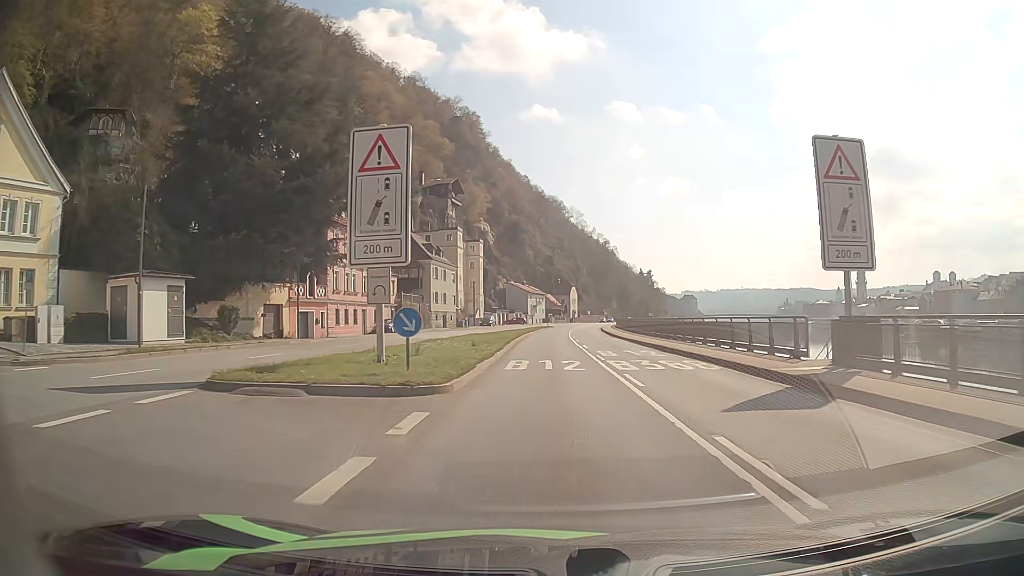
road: primary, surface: asphalt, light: Day
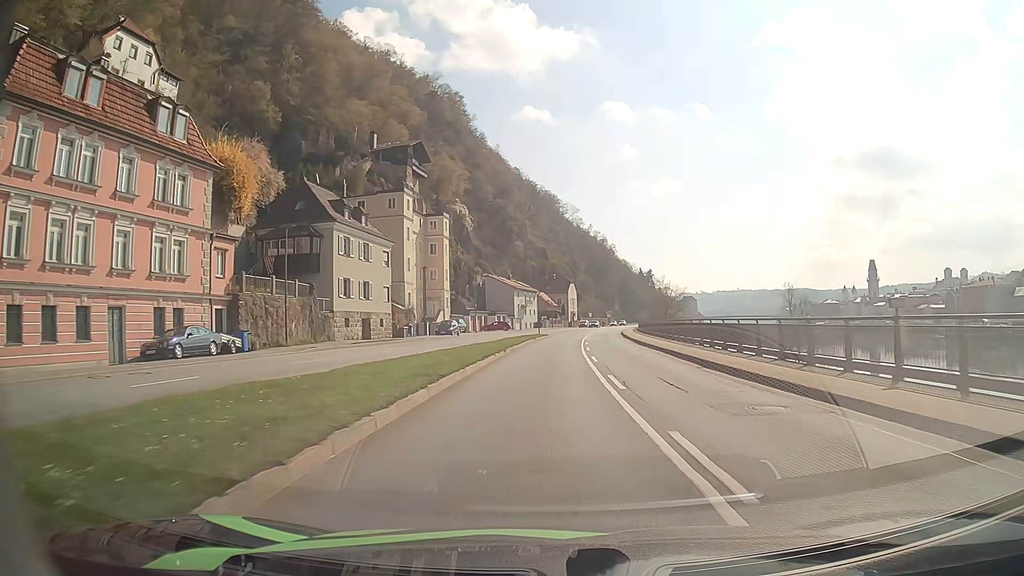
(+0.1, +35.6) m; 0°
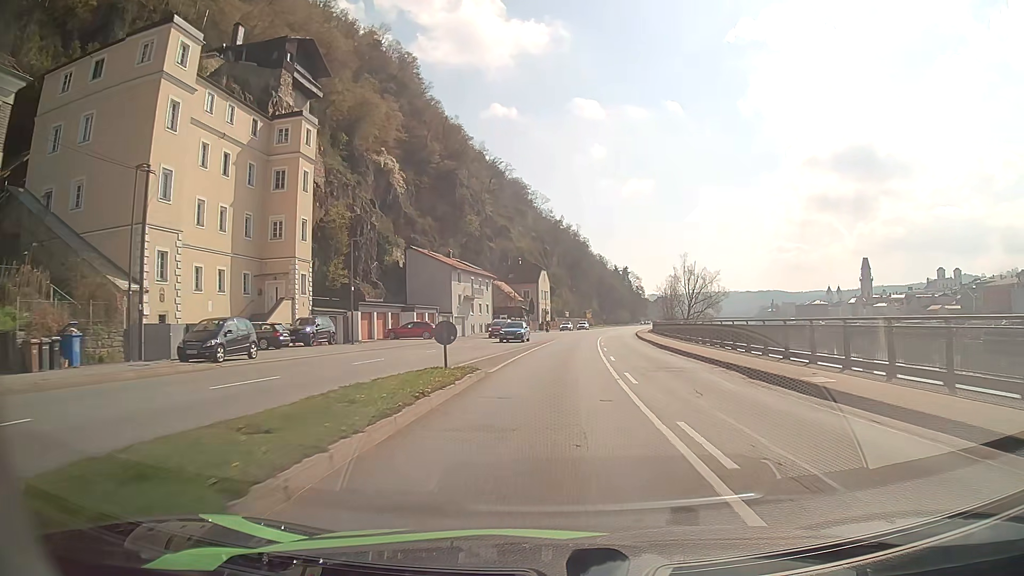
(+0.7, +44.2) m; +3°
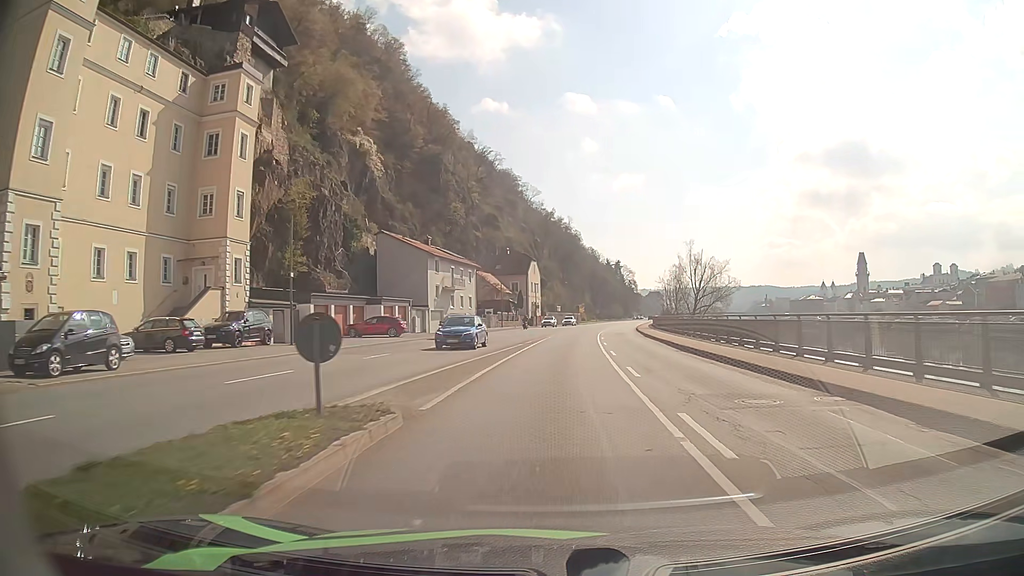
(+0.1, +8.8) m; +1°
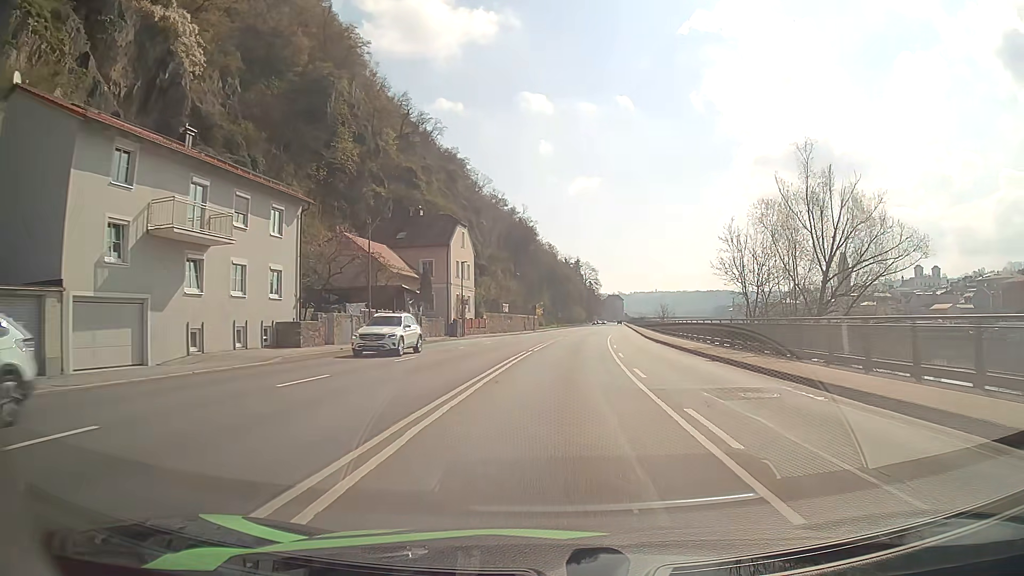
(+1.4, +44.7) m; +4°
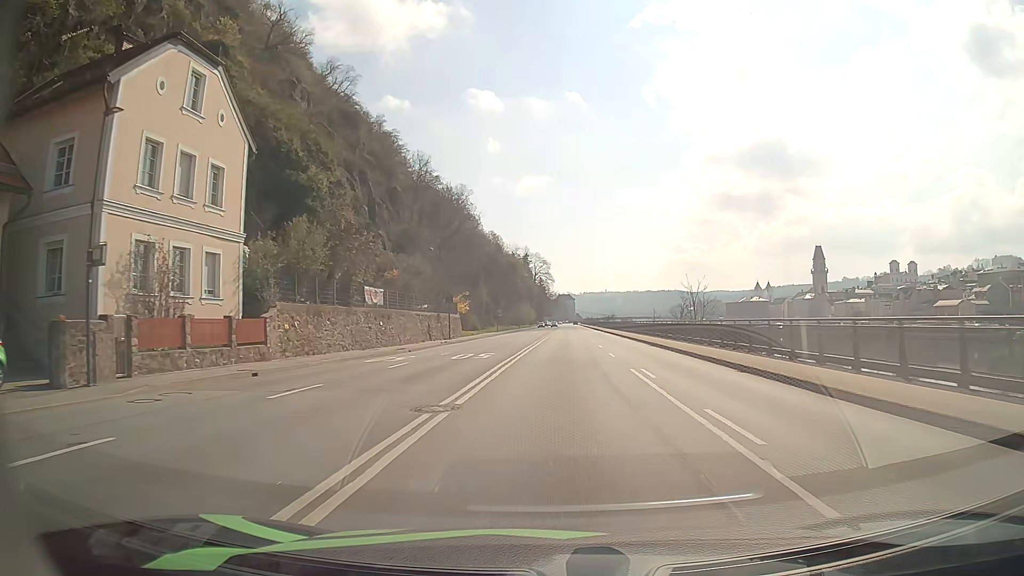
(+2.0, +45.0) m; +4°
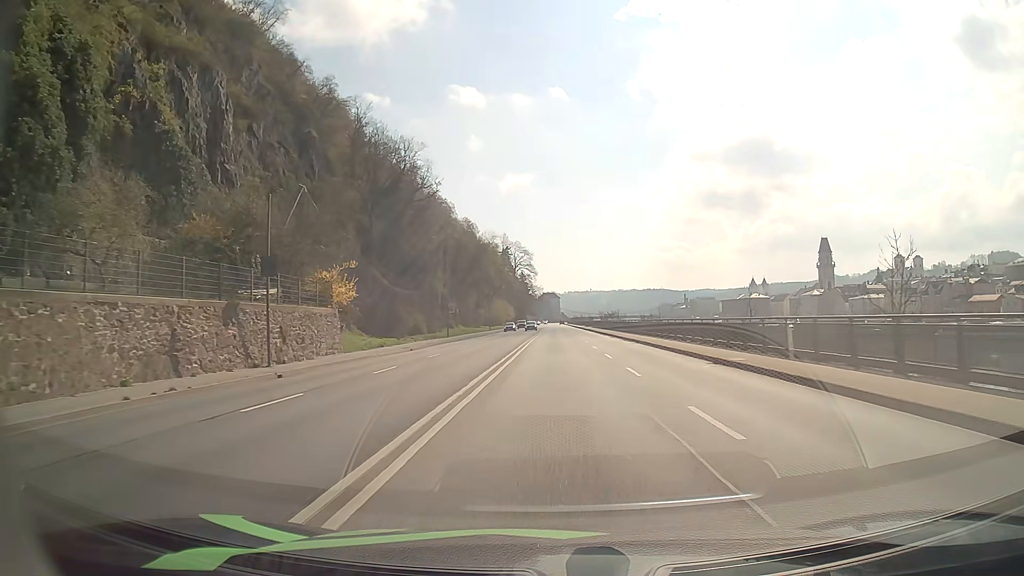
(+0.7, +37.4) m; +2°
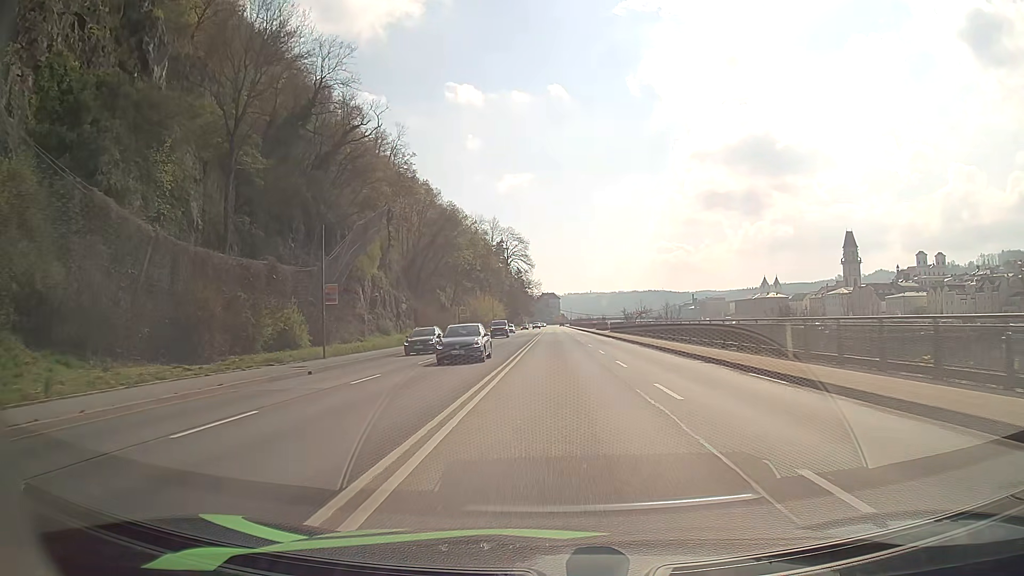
(0.0, +38.9) m; 0°
(0, +10) (0, +20) (0, +30) (0, +40) (0, +50) (0, +60) (0, +70) (0, +80) (0, +90) (0, +100) m
